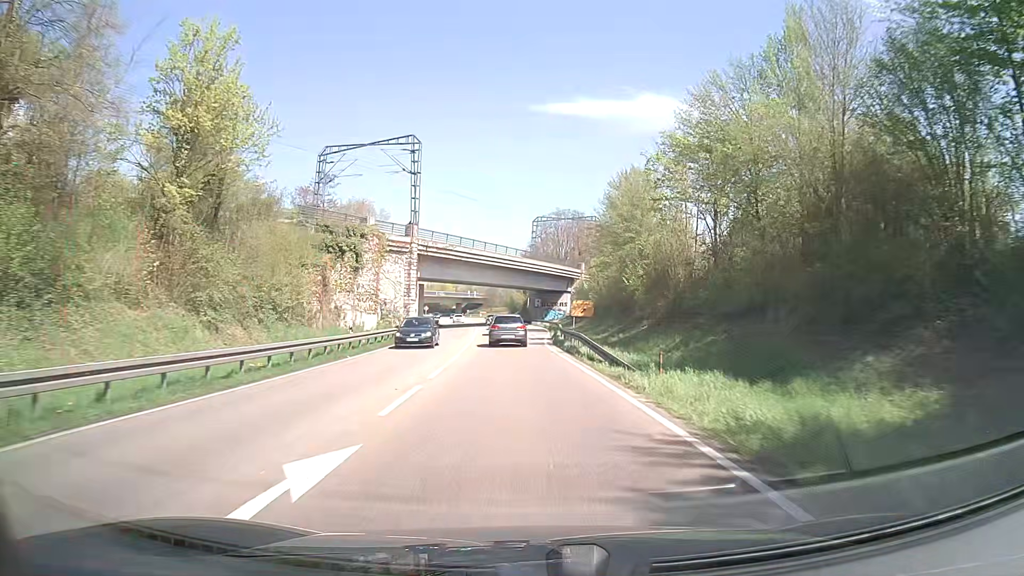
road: primary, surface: asphalt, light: Day
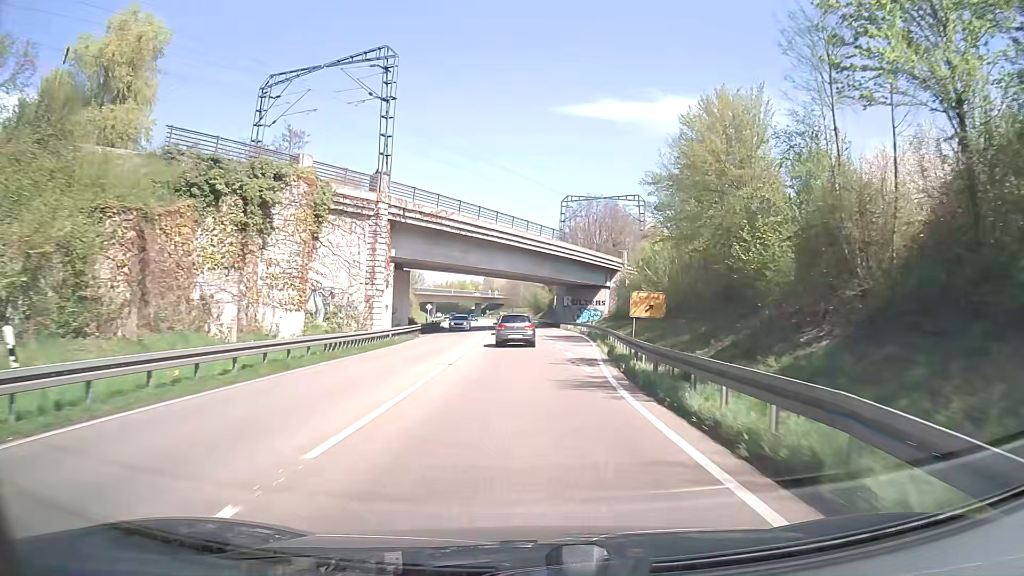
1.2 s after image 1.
(-0.4, +20.8) m; -2°
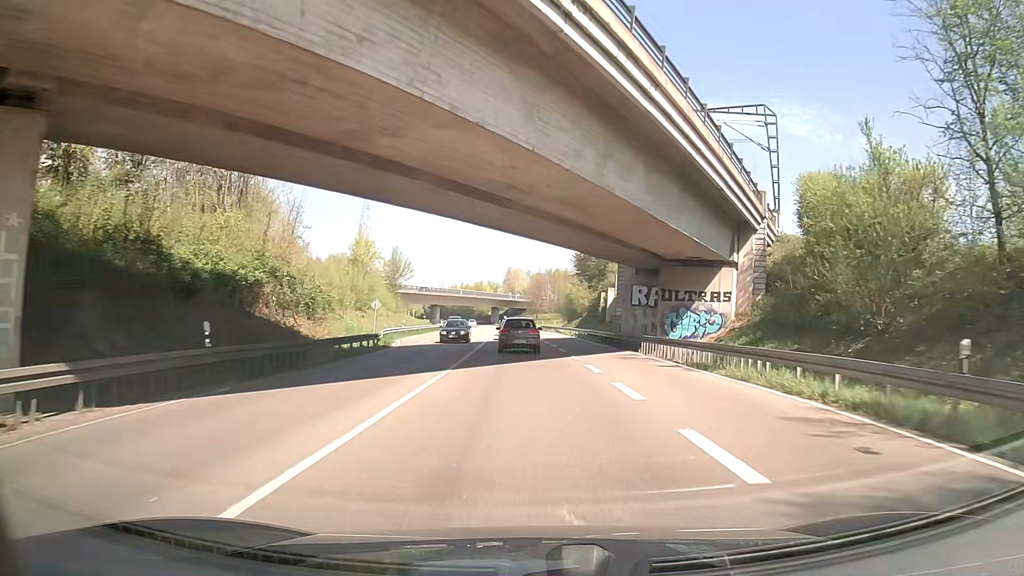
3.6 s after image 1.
(-0.7, +41.4) m; -2°
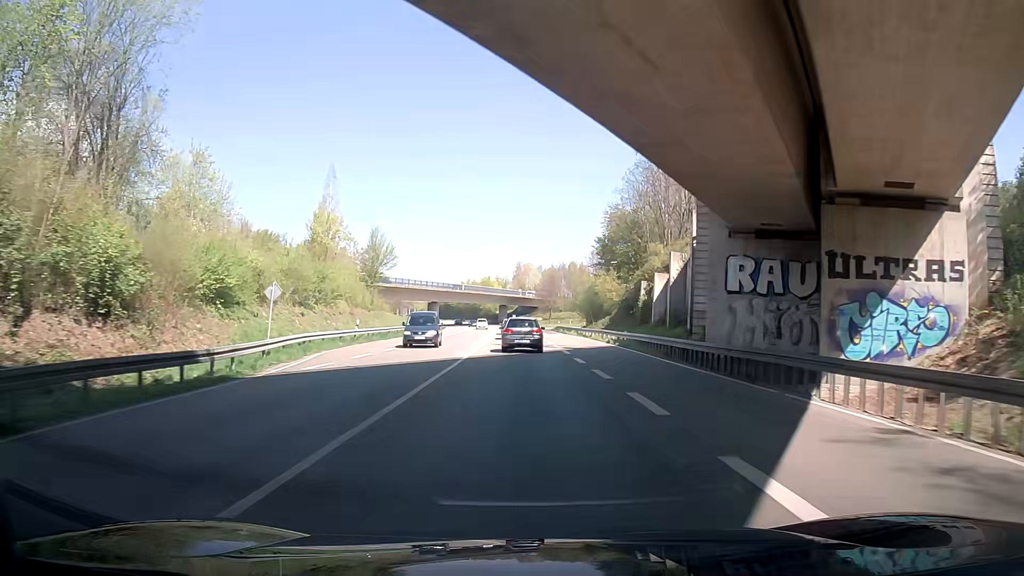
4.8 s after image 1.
(-0.1, +20.6) m; 0°
